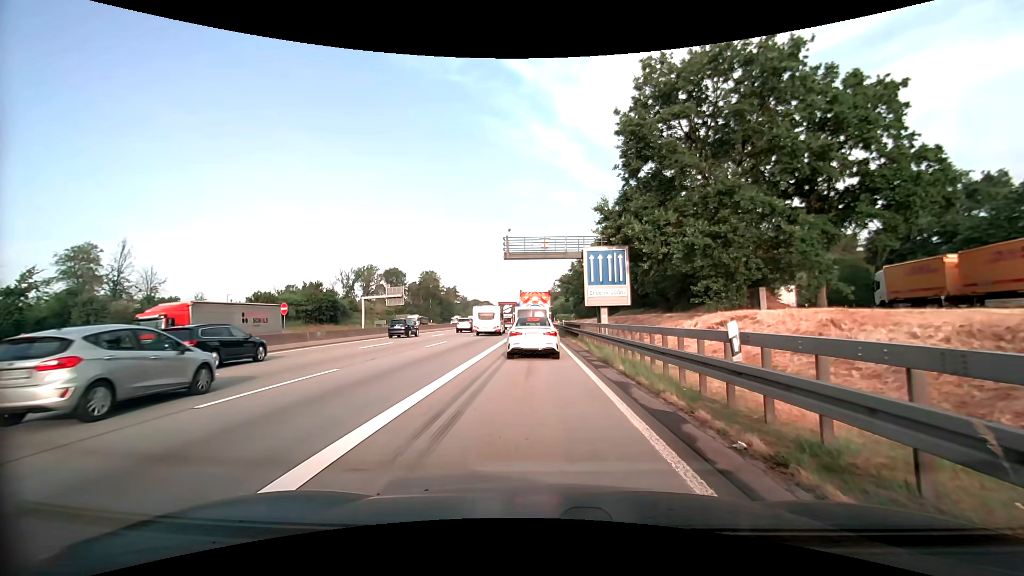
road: motorway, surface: asphalt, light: Day
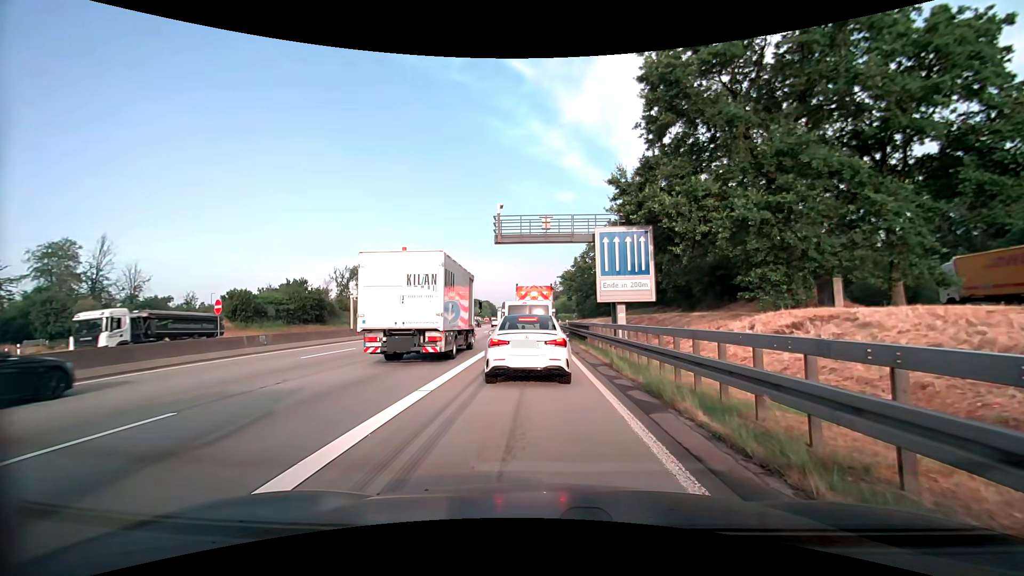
(+0.1, +6.3) m; 0°
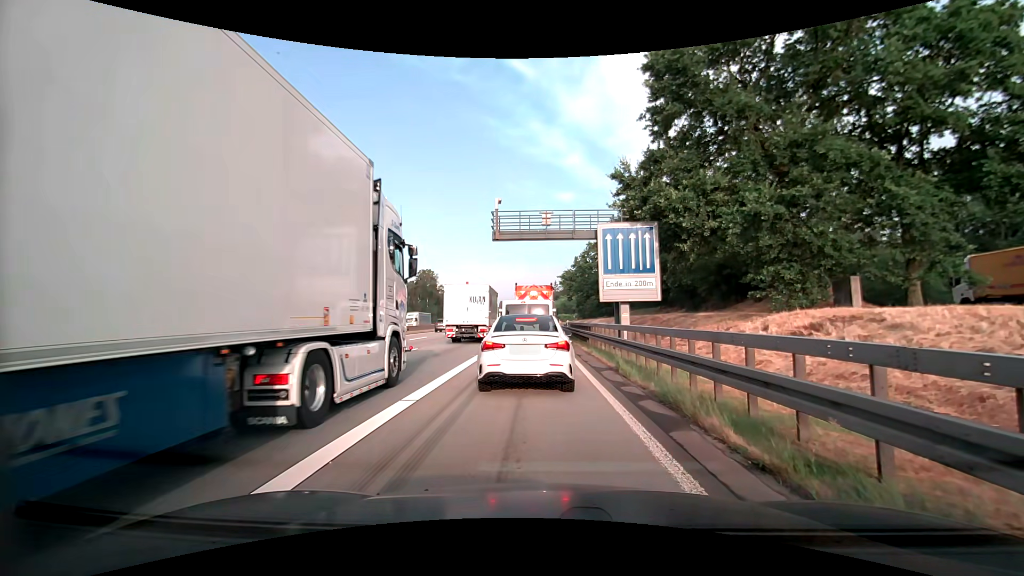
(0.0, +1.1) m; 0°
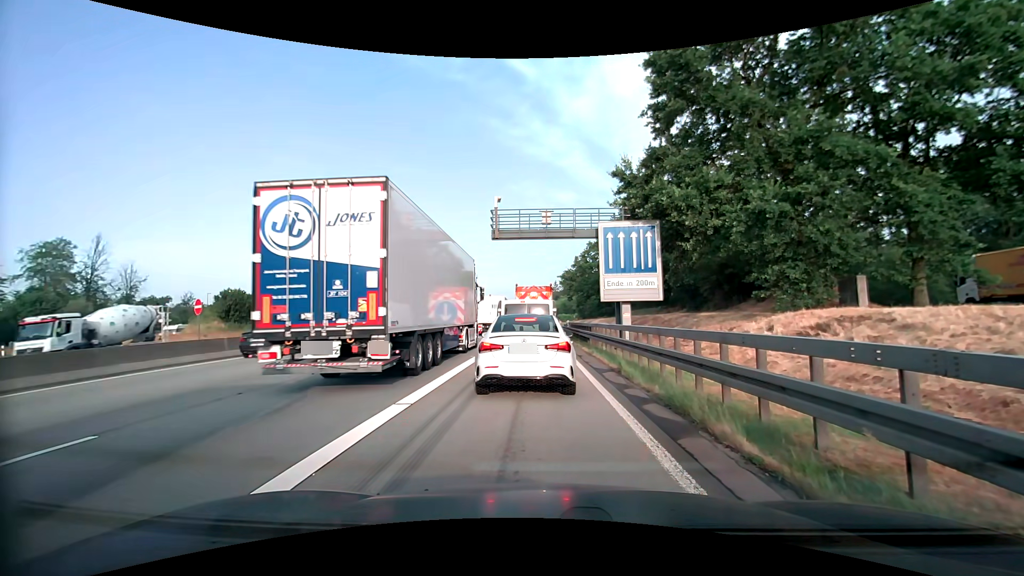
(0.0, +0.4) m; 0°
(0, +10) (0, +20) (0, +30) (0, +40) (0, +50) (0, +60) (0, +70) (0, +80) (-1, +90) (-1, +100) m
